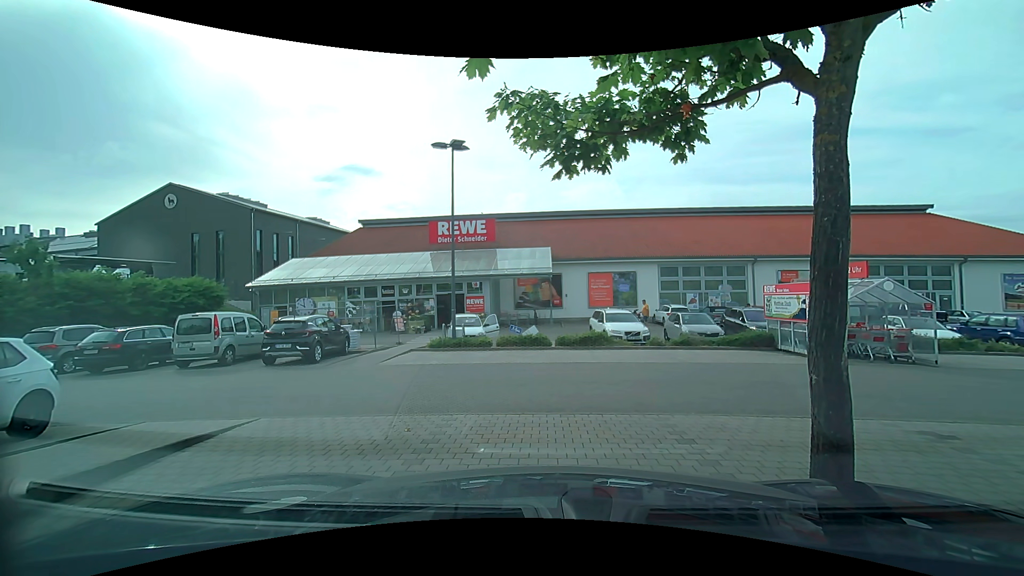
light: Day
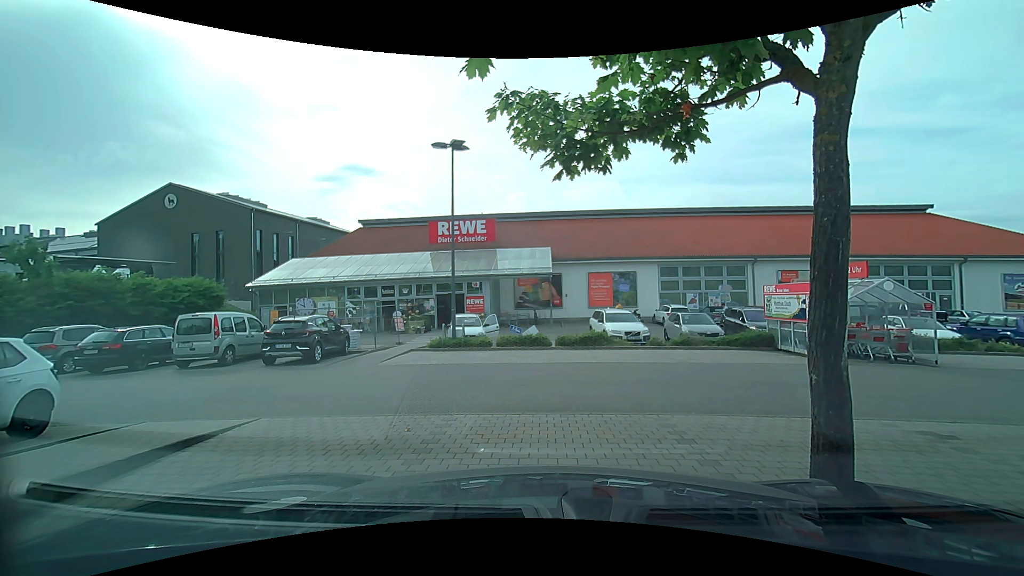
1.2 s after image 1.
(0.0, 0.0) m; 0°
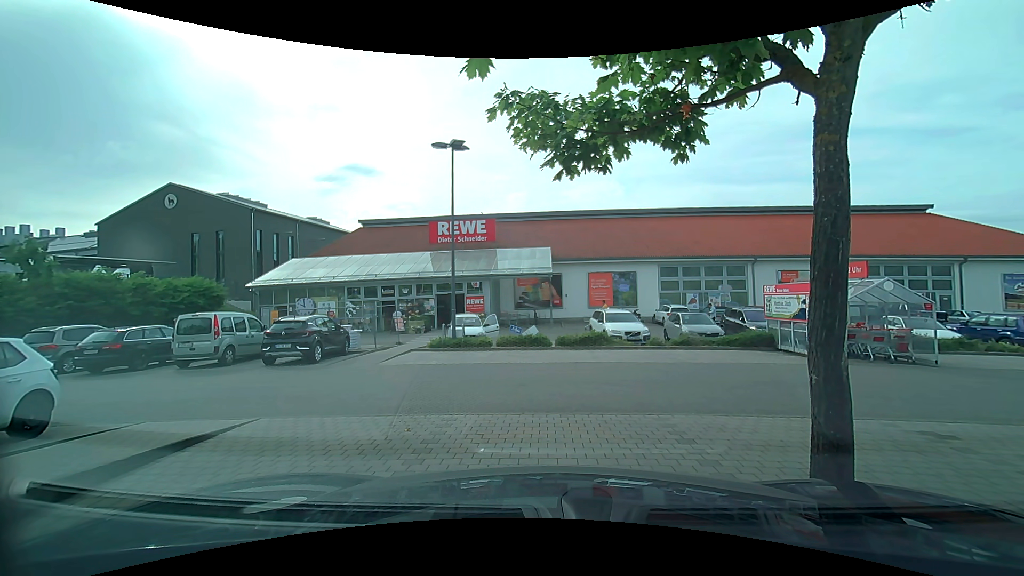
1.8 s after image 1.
(0.0, 0.0) m; 0°
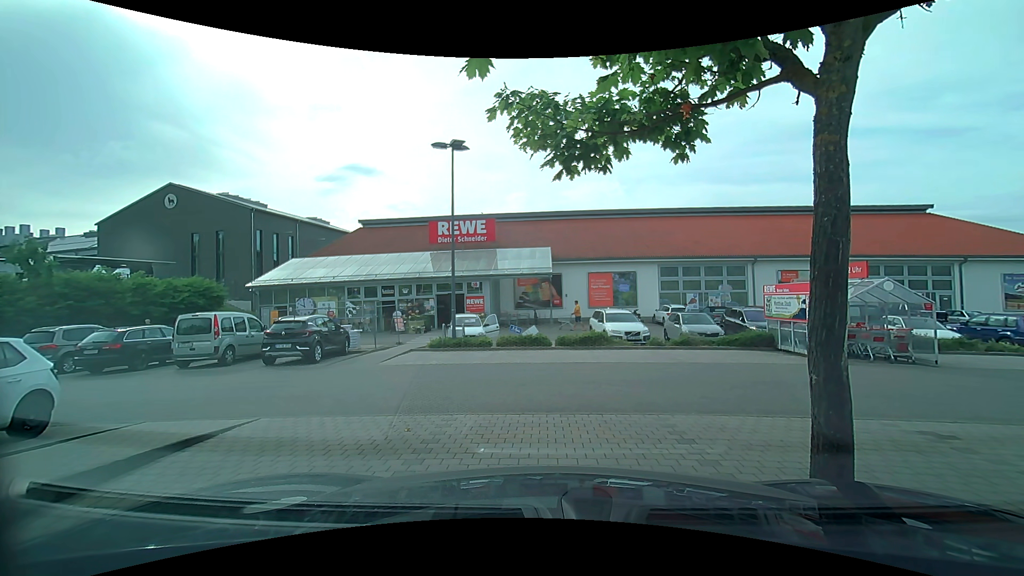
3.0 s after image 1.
(0.0, 0.0) m; 0°
